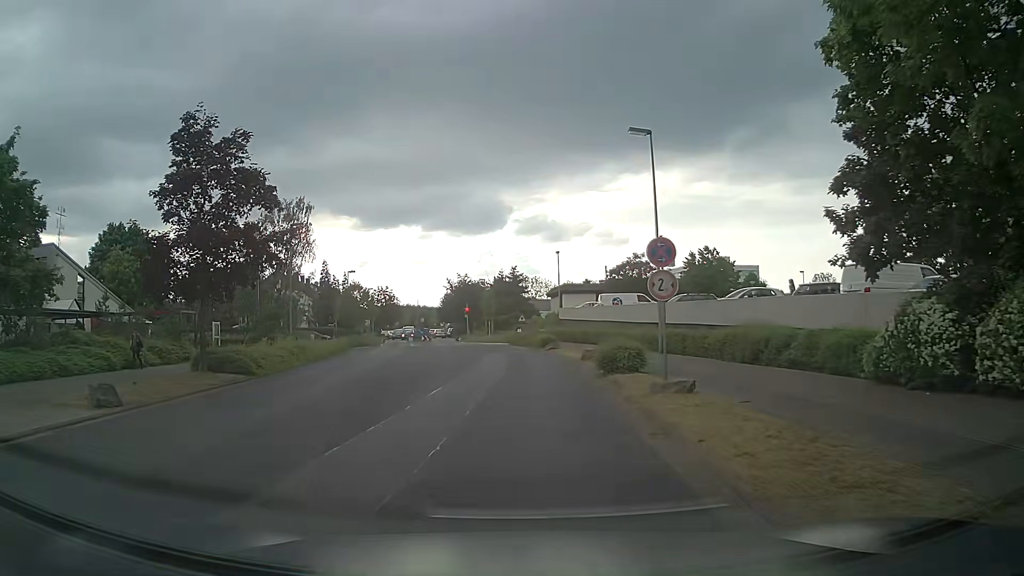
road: residential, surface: asphalt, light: Day
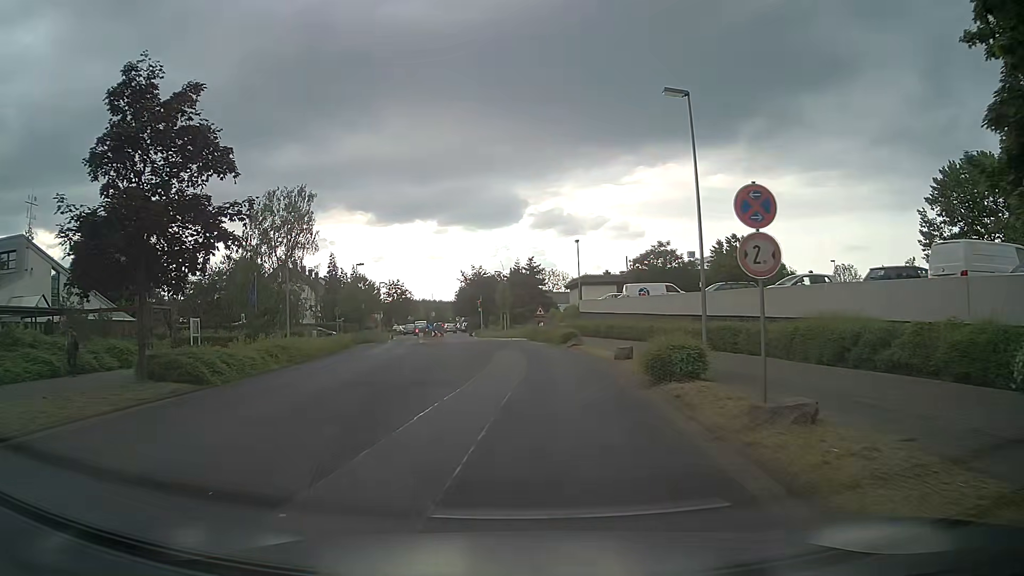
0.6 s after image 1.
(-0.1, +4.6) m; -3°
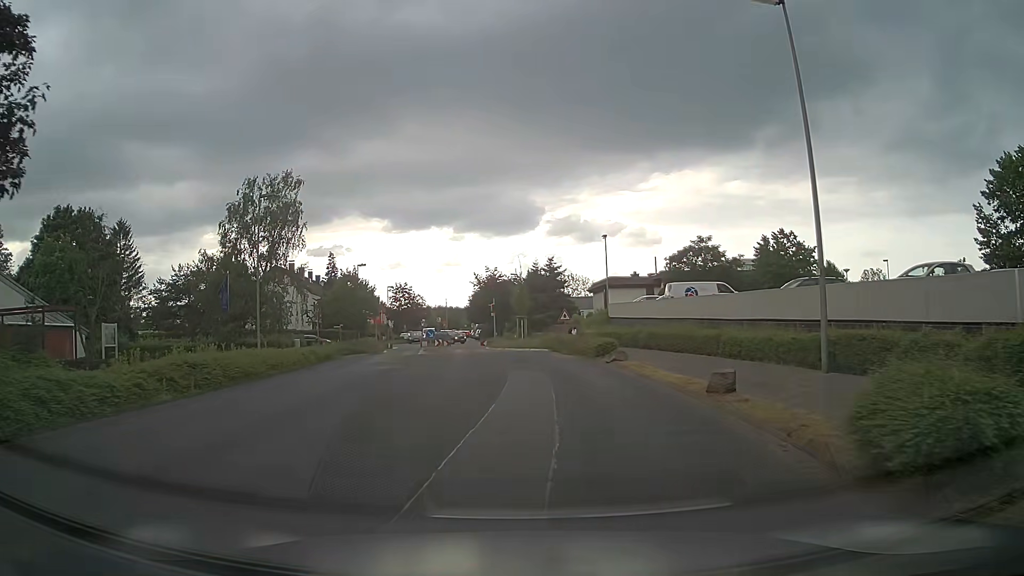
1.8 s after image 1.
(0.0, +9.3) m; -1°
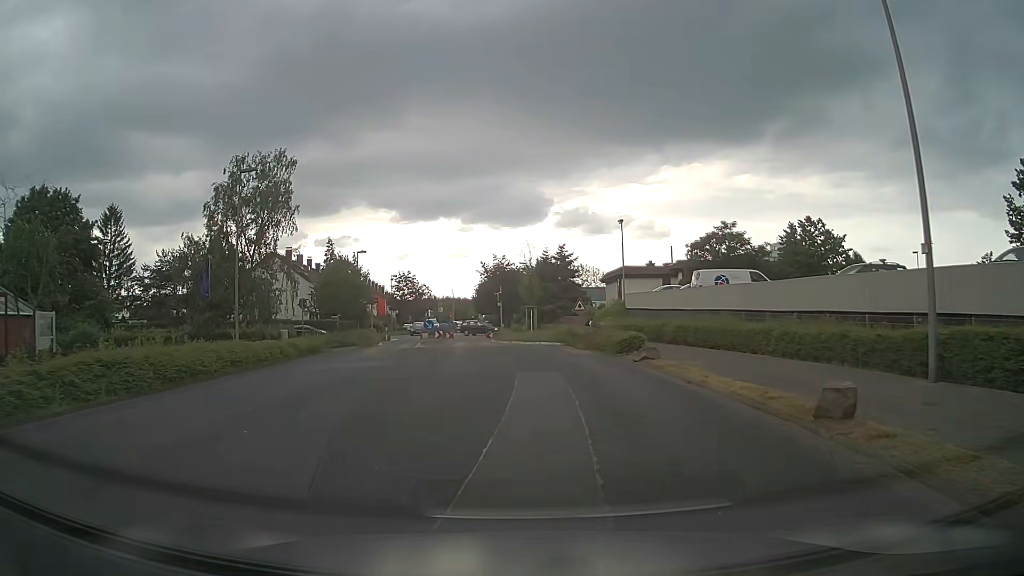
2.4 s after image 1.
(0.0, +4.6) m; -1°
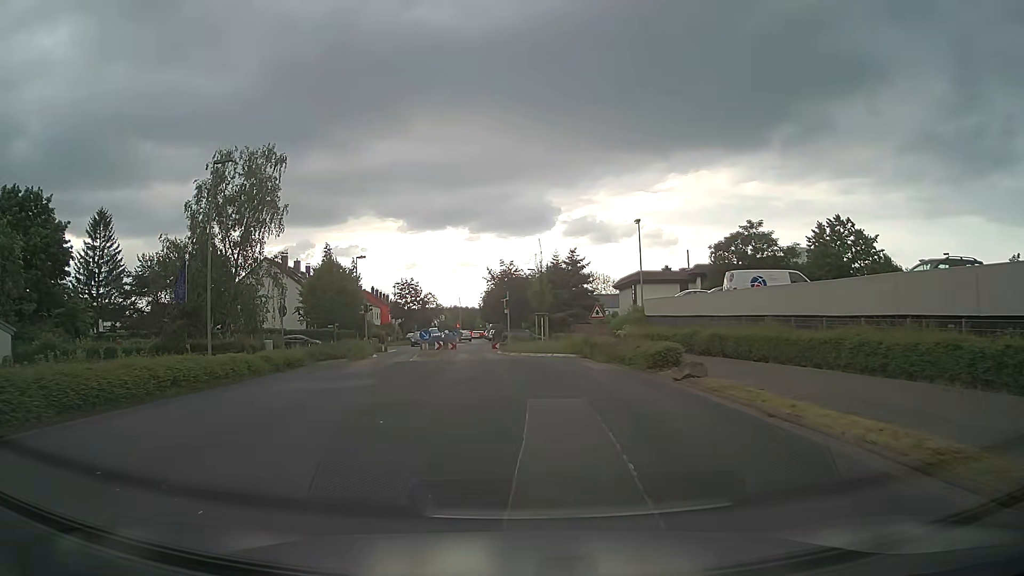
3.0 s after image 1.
(0.0, +4.6) m; 0°
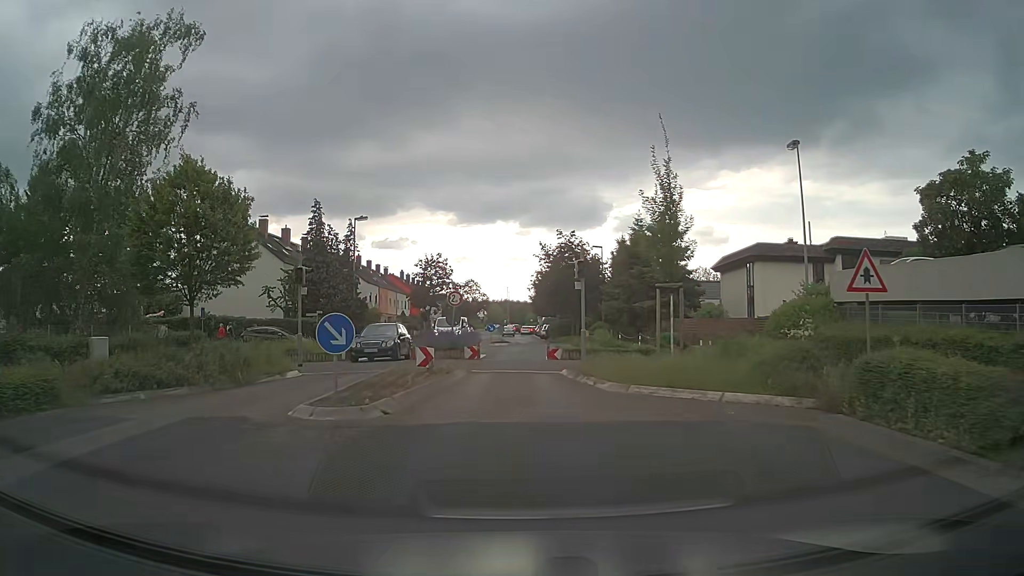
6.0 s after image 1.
(-1.0, +22.9) m; -5°
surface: paving_stones
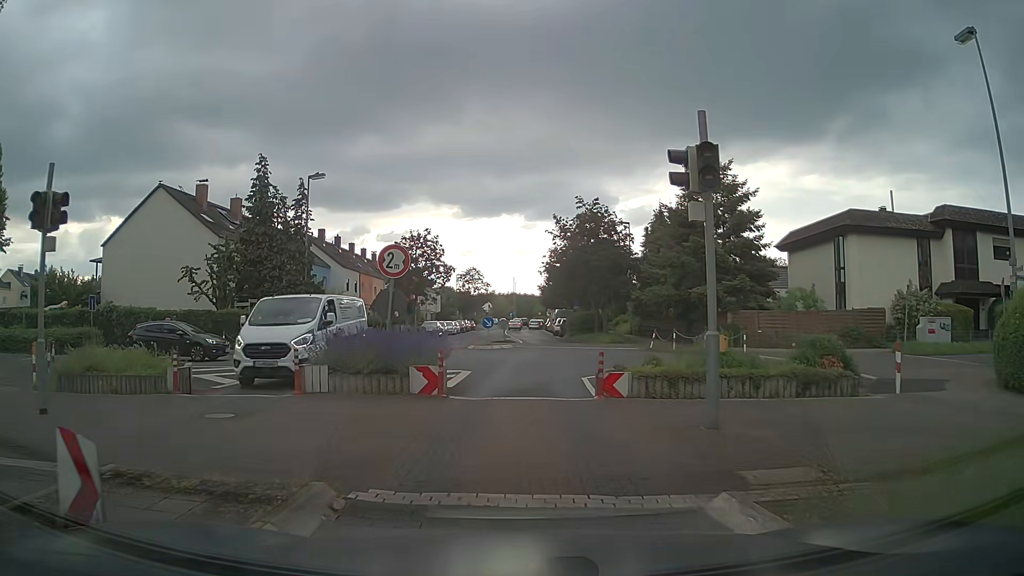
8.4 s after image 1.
(0.0, +13.9) m; 0°
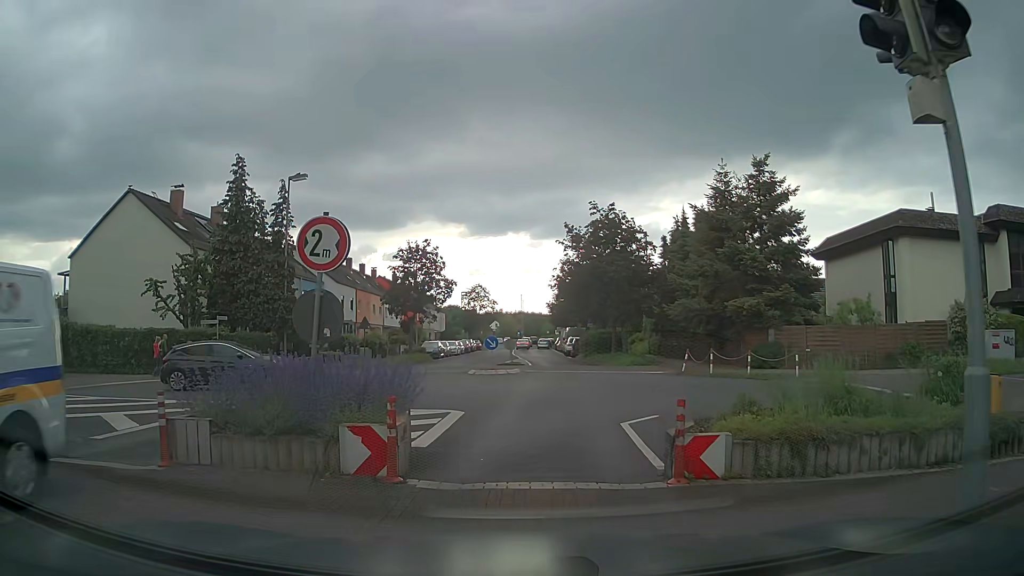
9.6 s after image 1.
(0.0, +4.9) m; -2°
